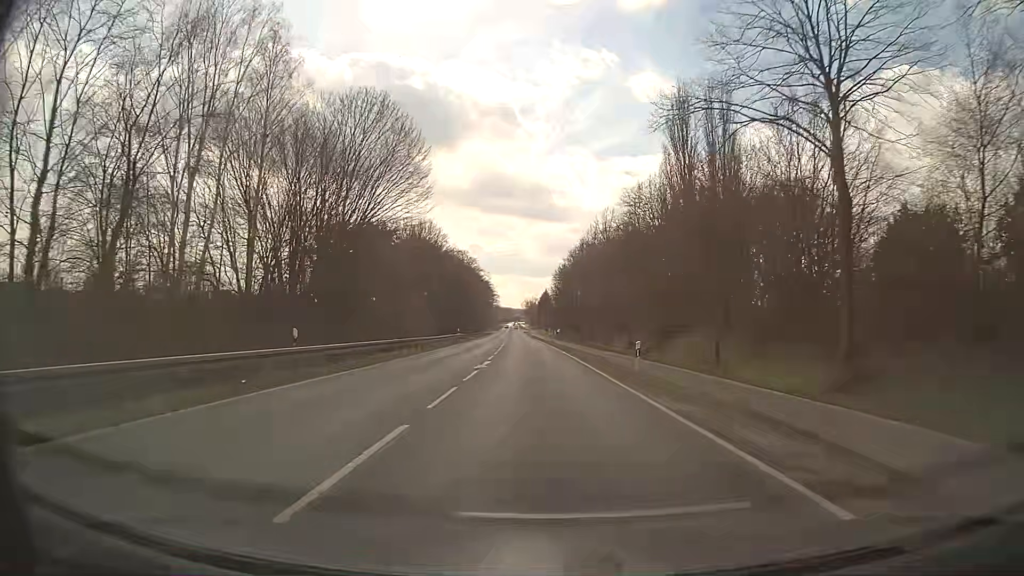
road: primary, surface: asphalt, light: Day
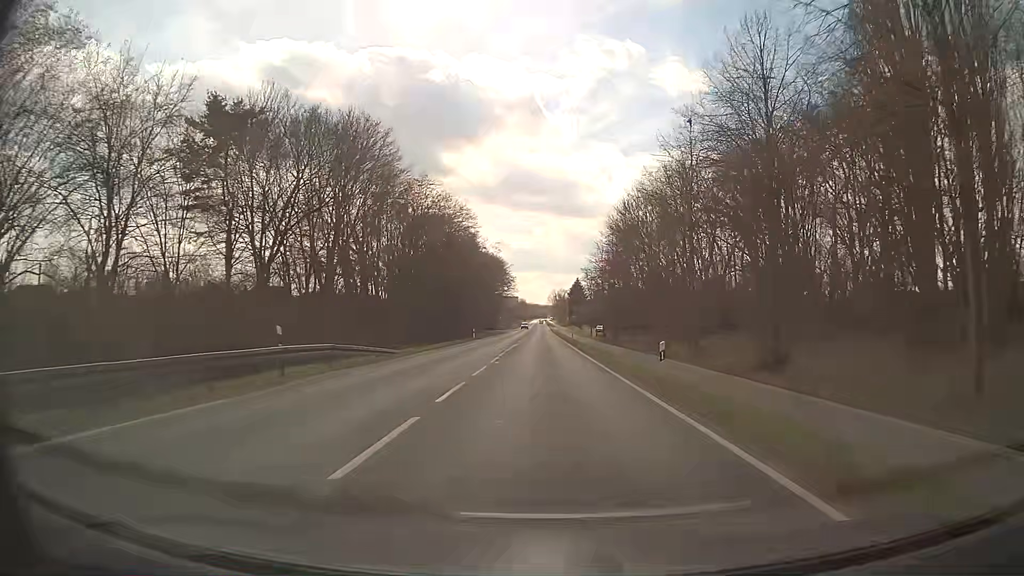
(-2.0, +53.9) m; -3°
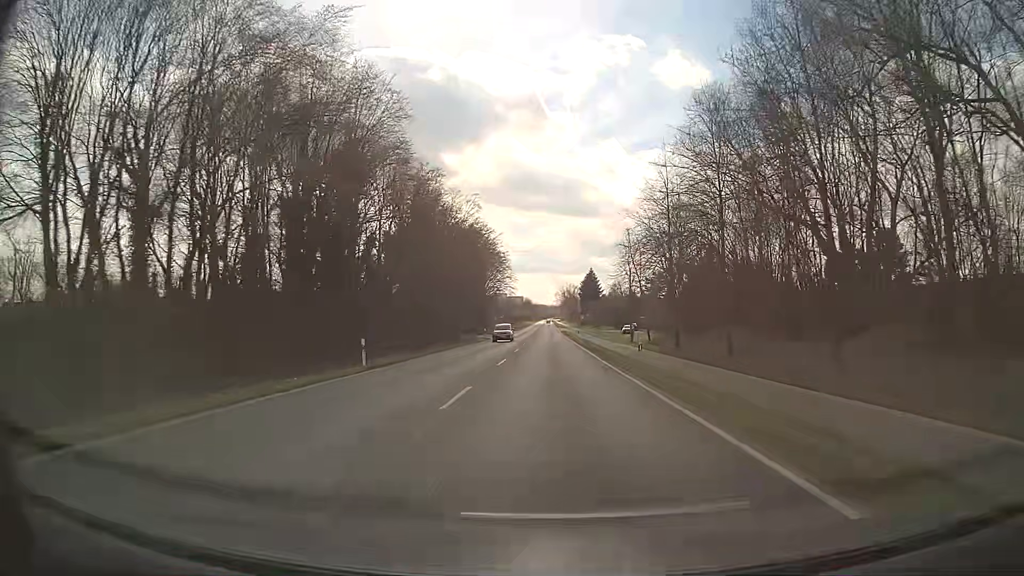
(-0.2, +43.2) m; -1°
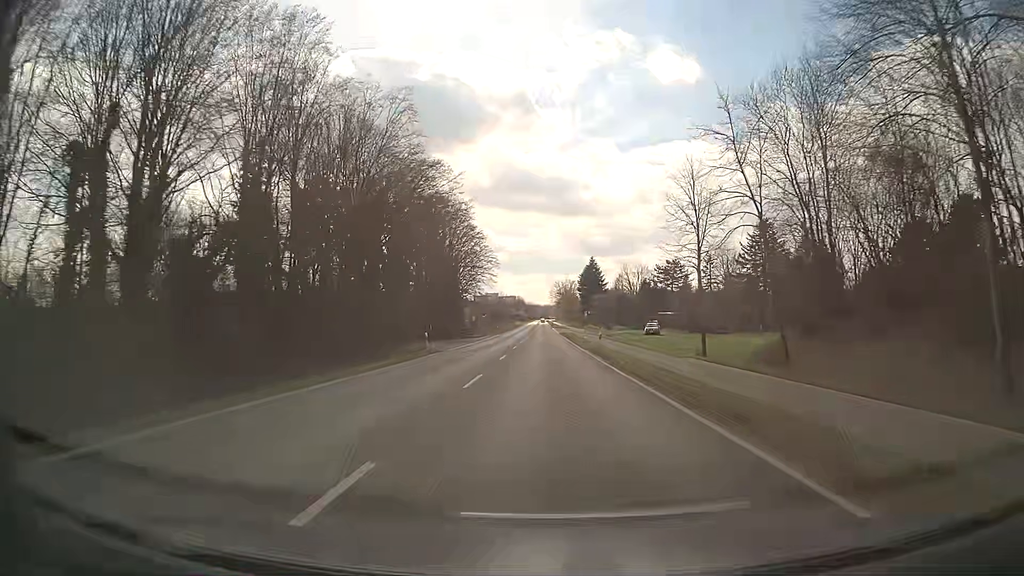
(+0.2, +32.3) m; 0°
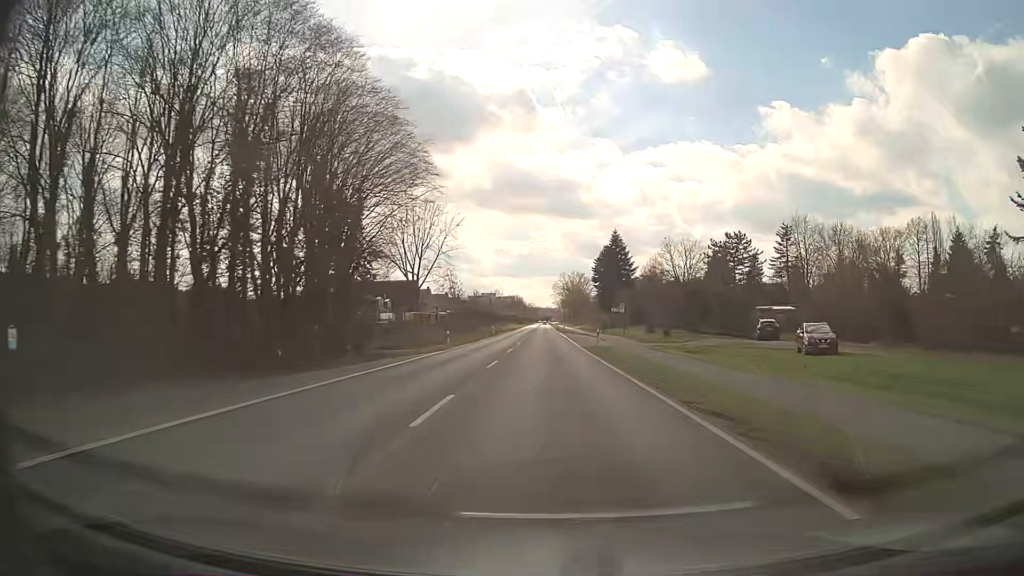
(+0.1, +53.6) m; 0°
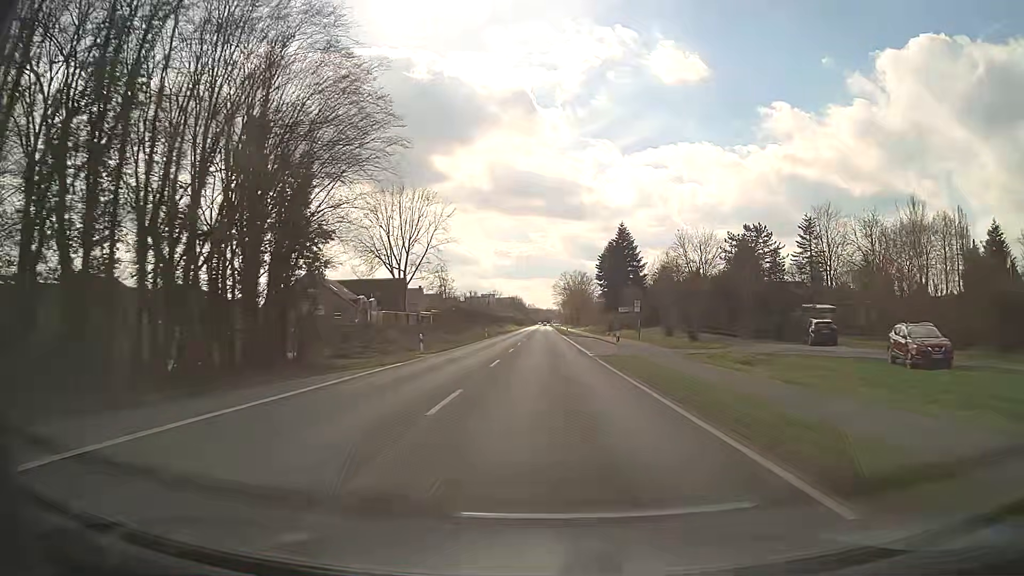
(0.0, +10.7) m; 0°
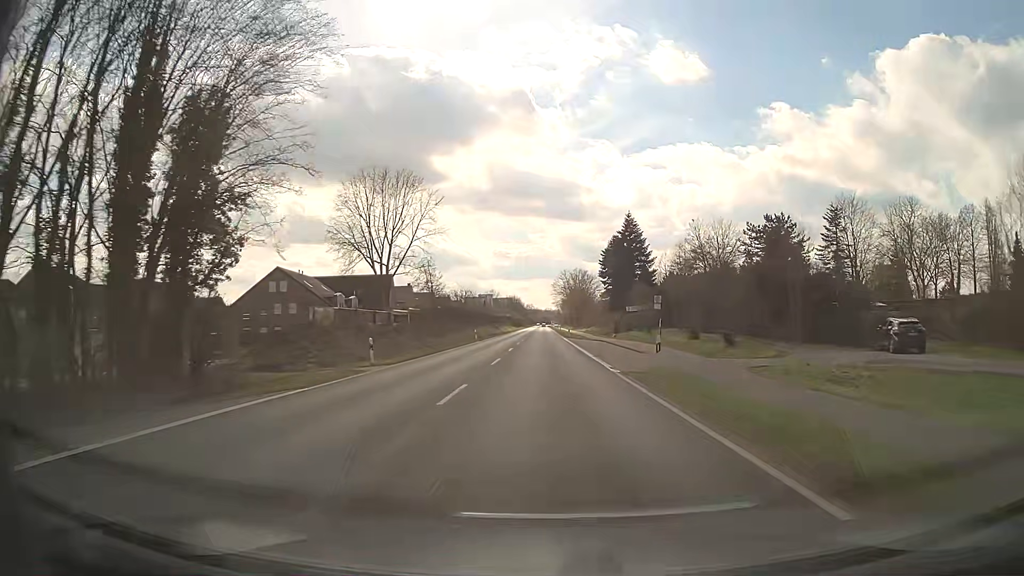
(0.0, +10.7) m; 0°
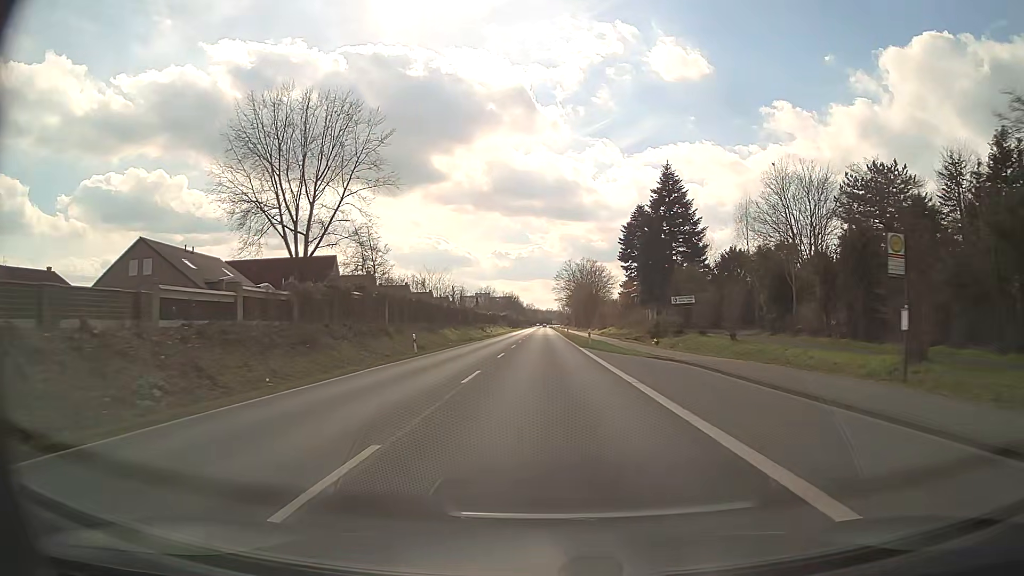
(0.0, +32.1) m; 0°
(0, +10) (0, +20) (0, +30) (0, +40) (0, +50) (0, +60) (0, +70) (0, +80) (0, +90) (0, +100) m
